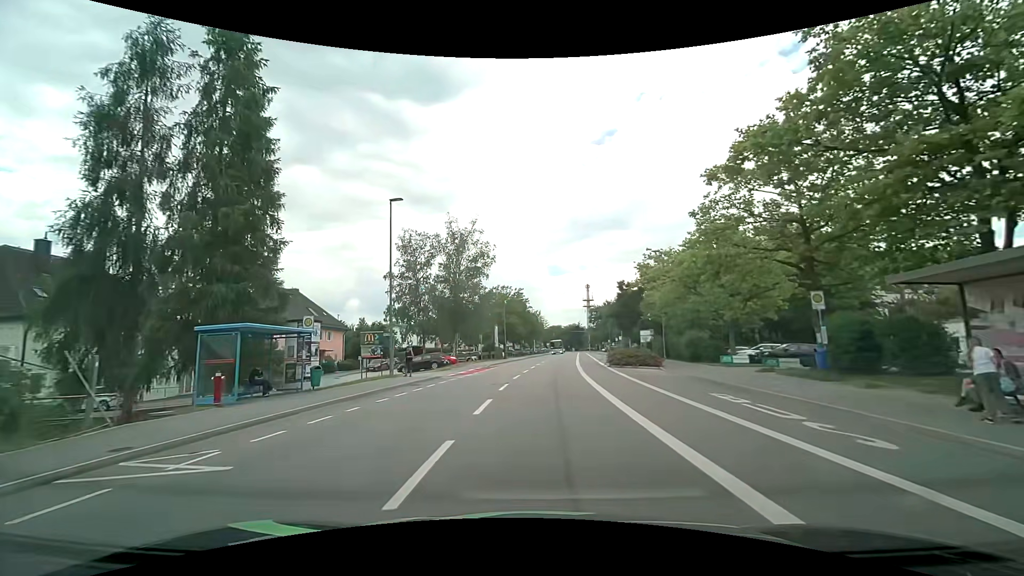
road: tertiary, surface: asphalt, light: Day
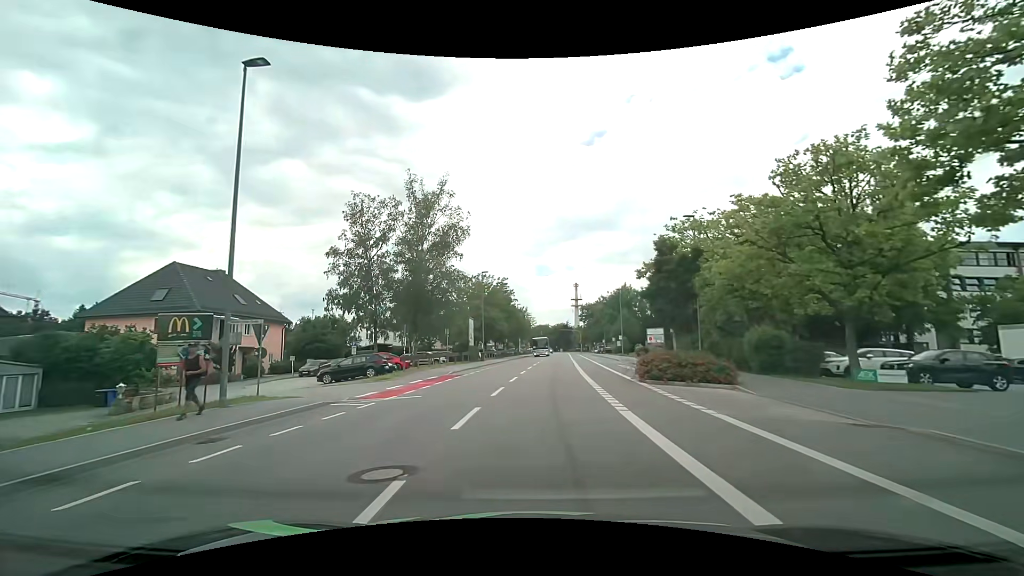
(+0.2, +13.7) m; +1°
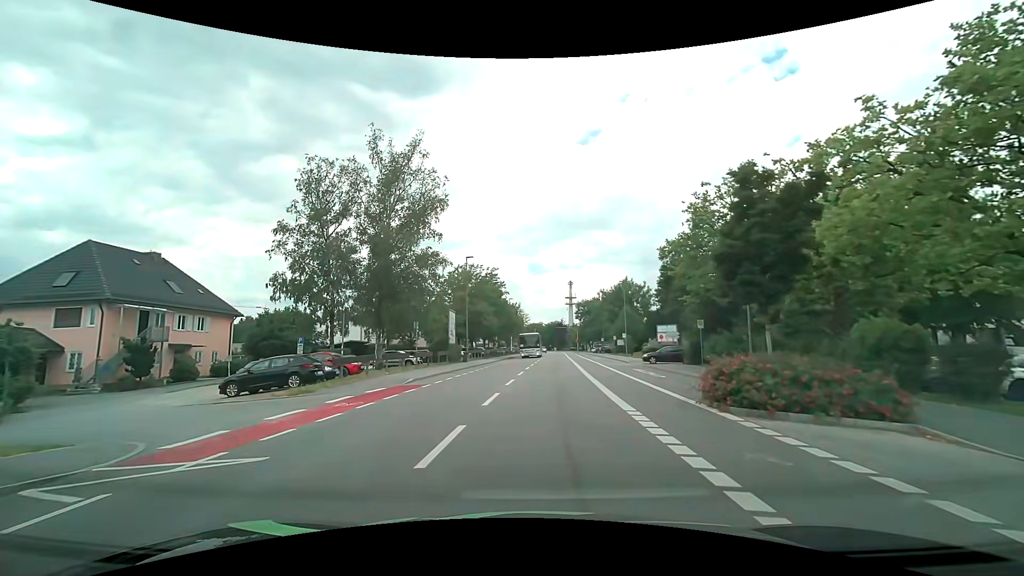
(+0.1, +8.8) m; +1°
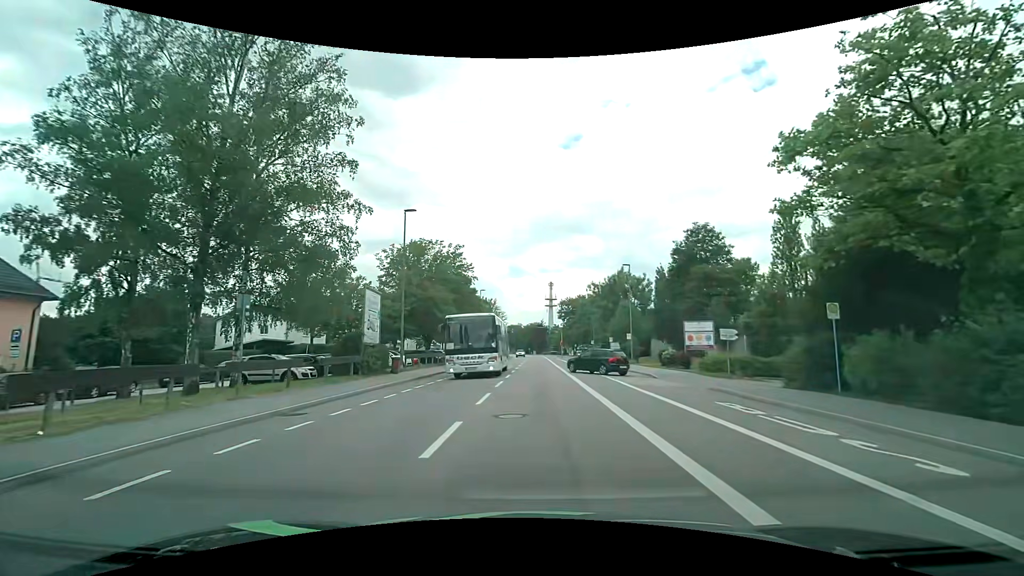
(+0.4, +17.4) m; +3°
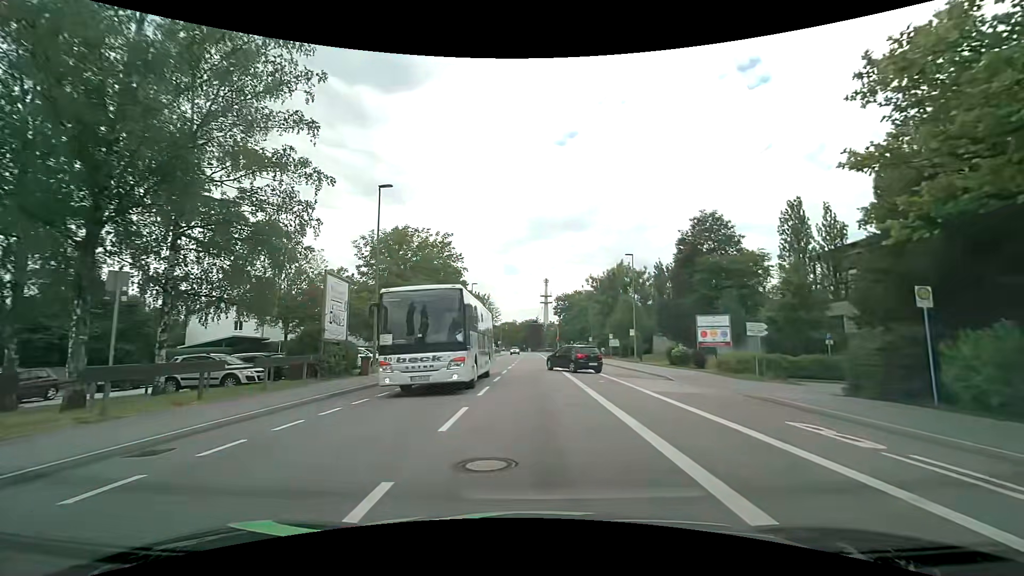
(0.0, +4.3) m; +1°
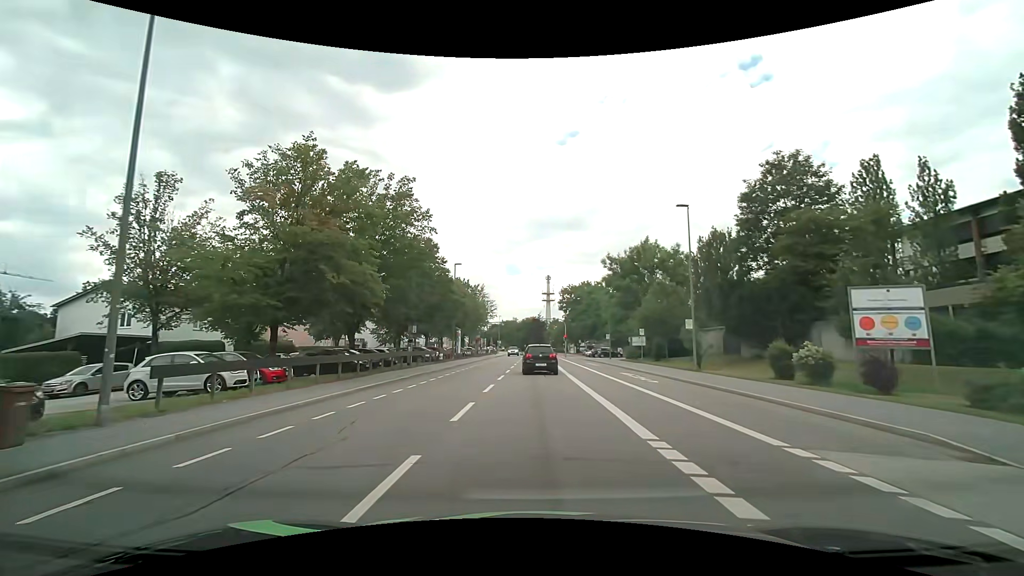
(0.0, +16.7) m; -1°
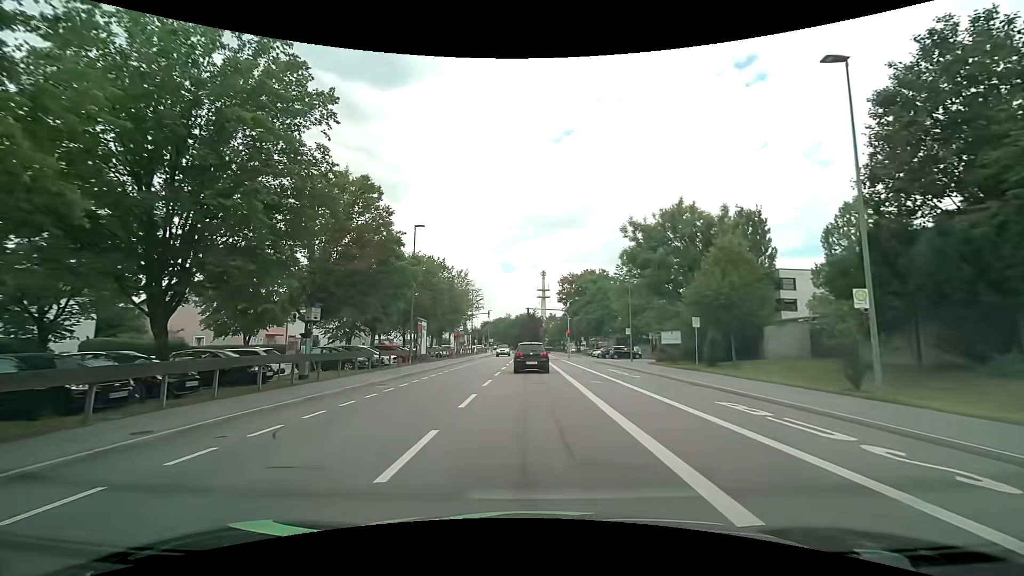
(+0.2, +16.3) m; +2°
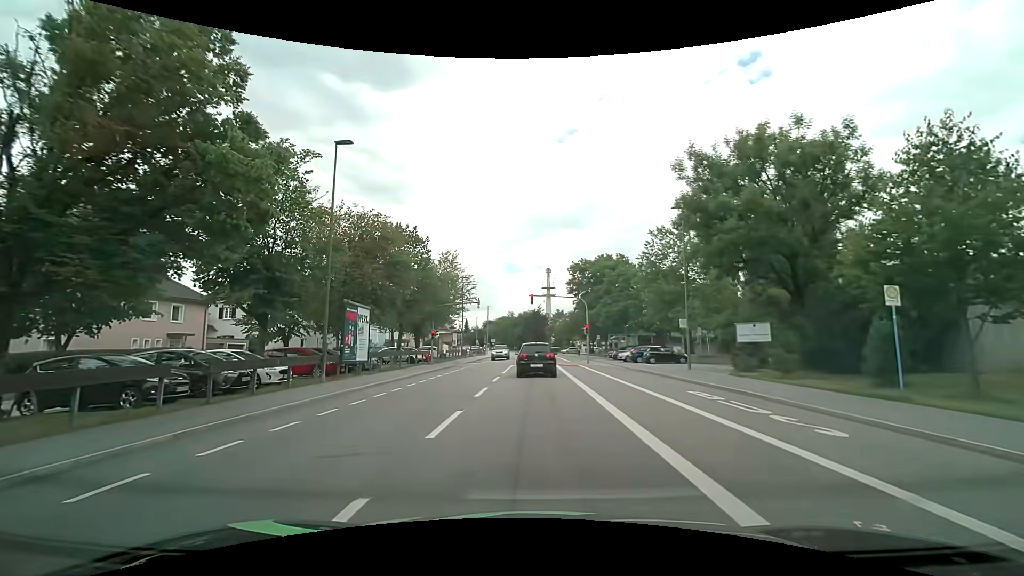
(-0.1, +15.4) m; -1°
(0, +10) (0, +20) (0, +30) (0, +40) (0, +50) (-1, +60) (-1, +70) (-1, +80) (-1, +90) (-1, +100) m
